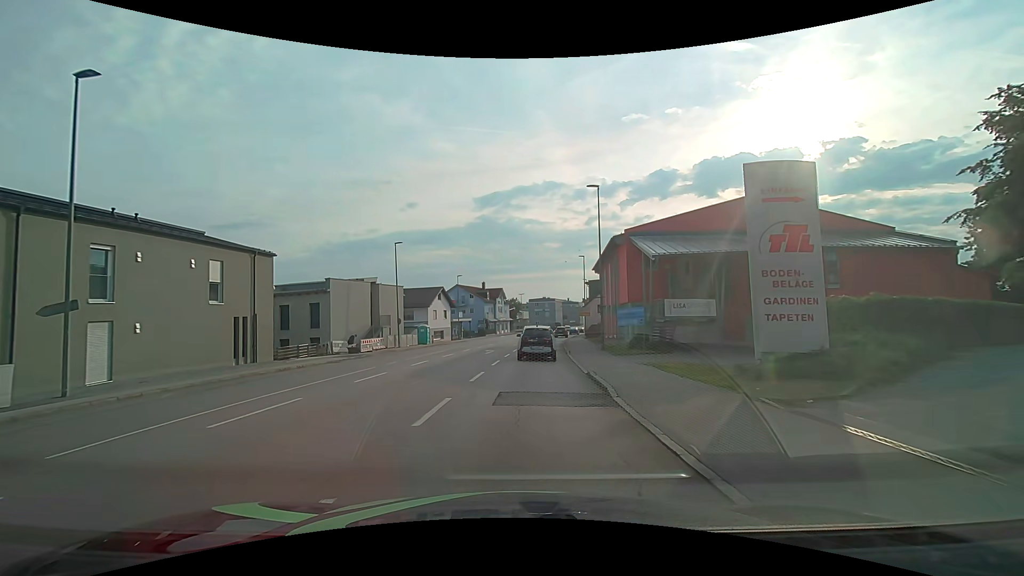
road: tertiary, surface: asphalt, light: Day
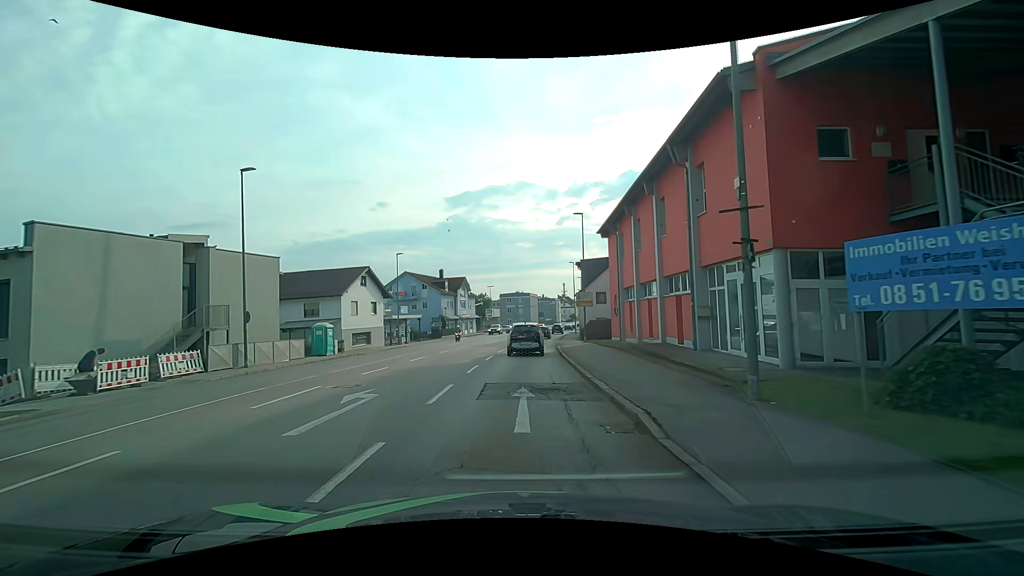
(+1.0, +22.6) m; +4°
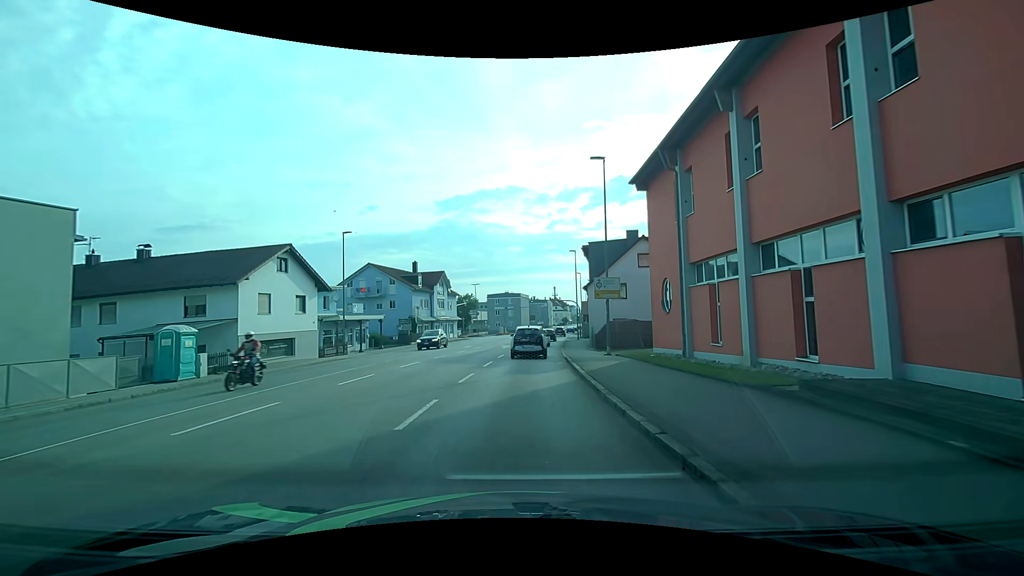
(+0.1, +14.0) m; 0°
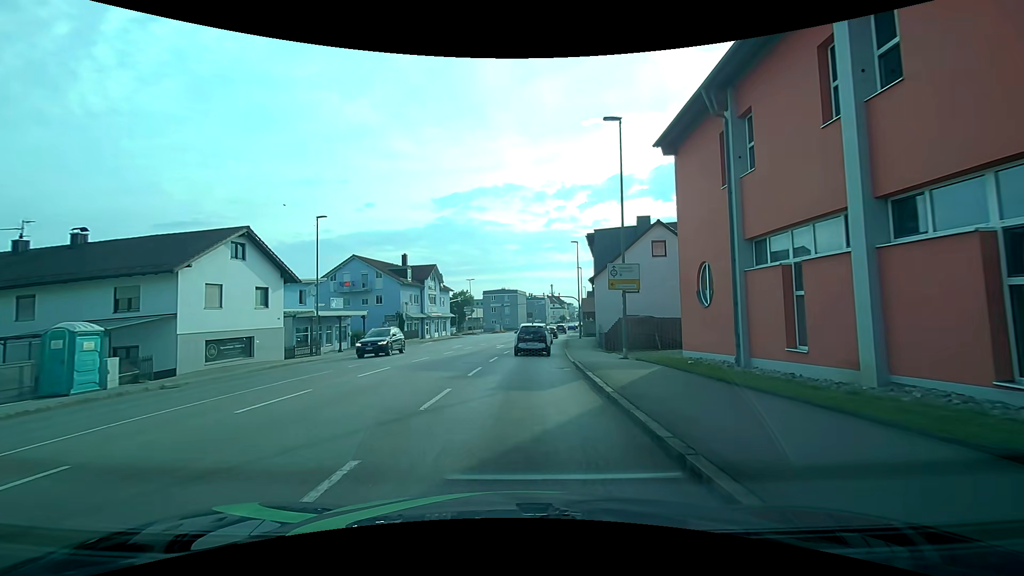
(+0.1, +4.7) m; +1°
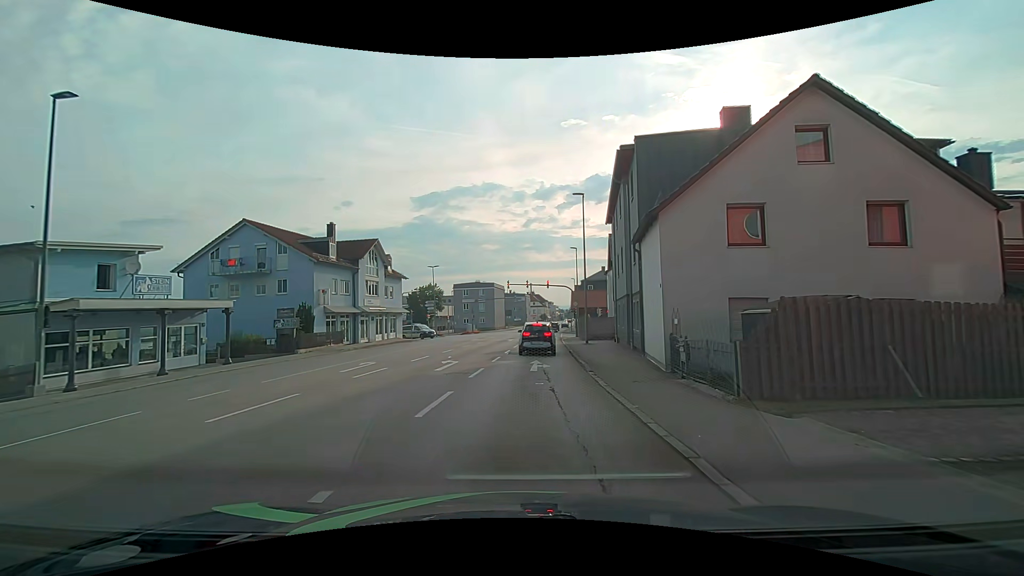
(+0.4, +19.0) m; +3°
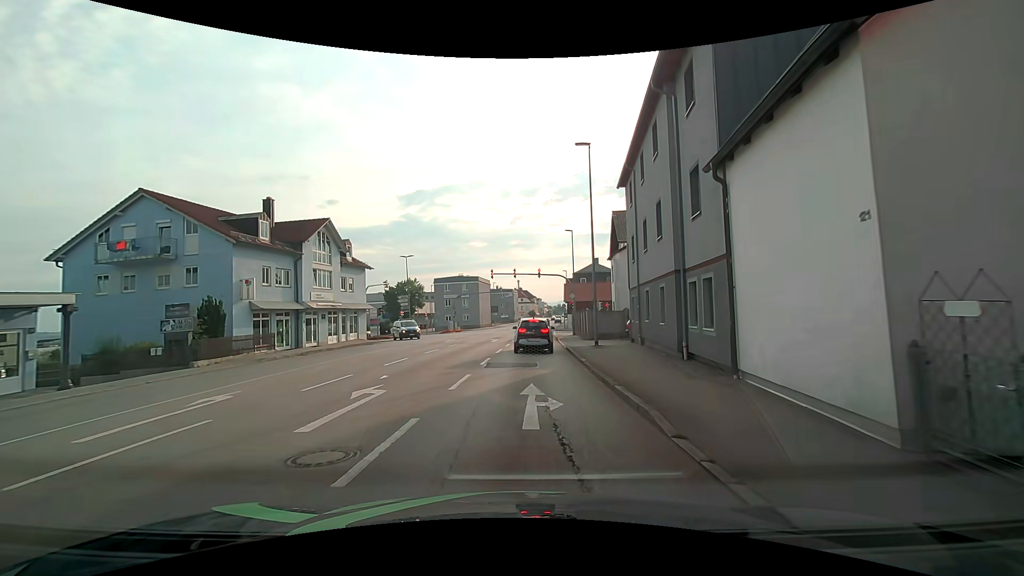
(+0.1, +8.9) m; +1°
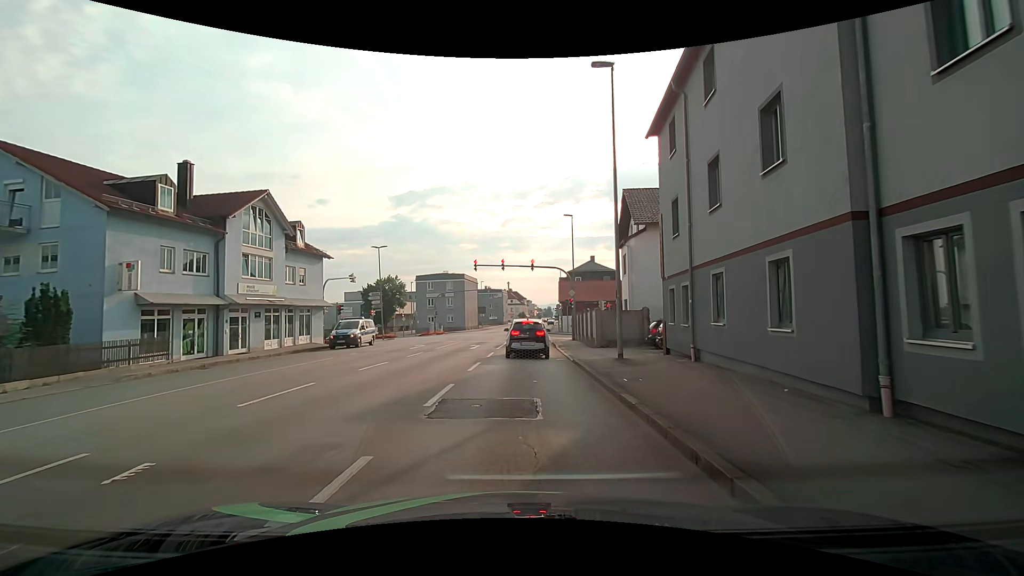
(+0.1, +8.0) m; +1°
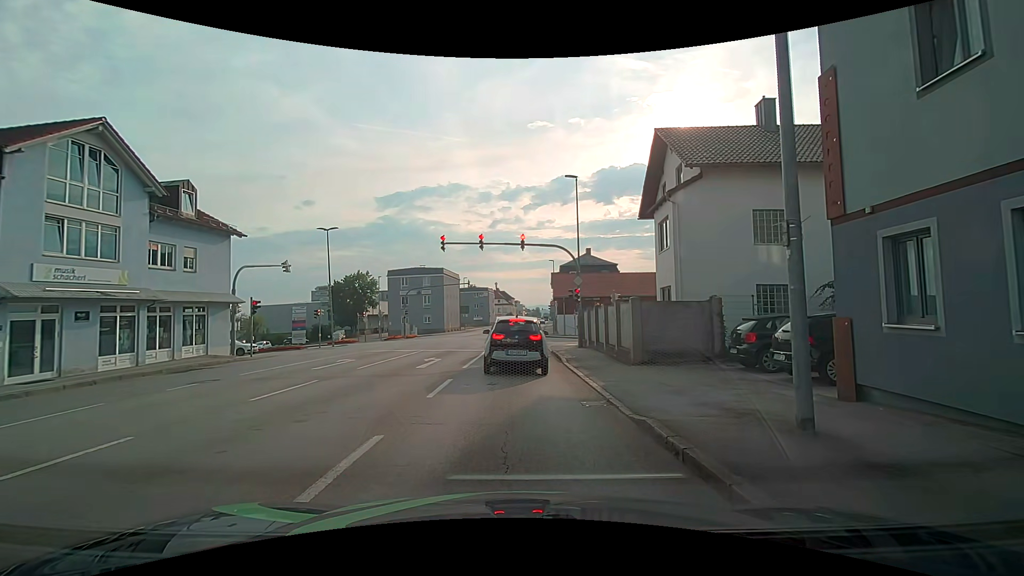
(+0.3, +10.9) m; +3°
